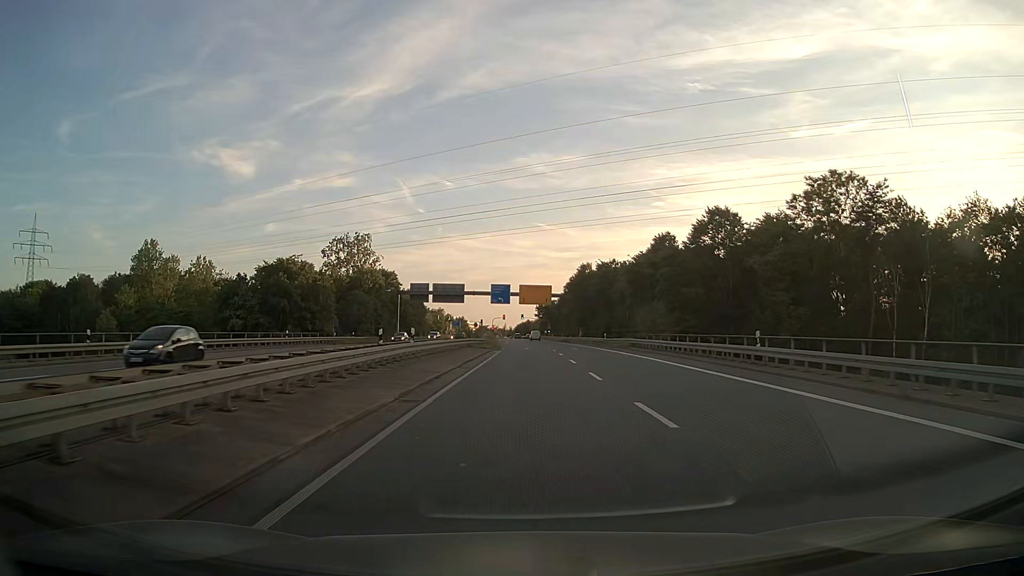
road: secondary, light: Day
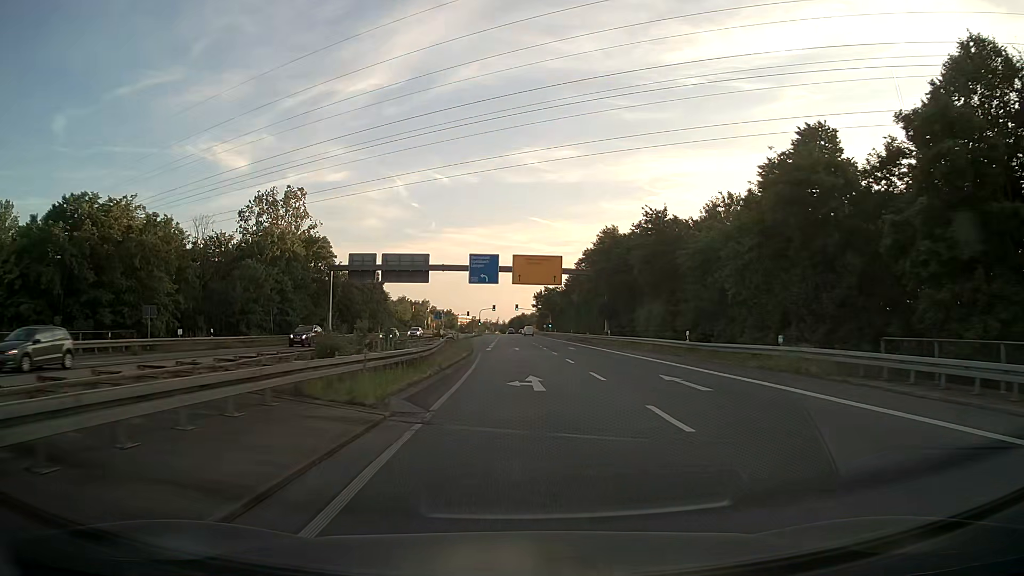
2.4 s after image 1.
(+0.2, +36.6) m; 0°
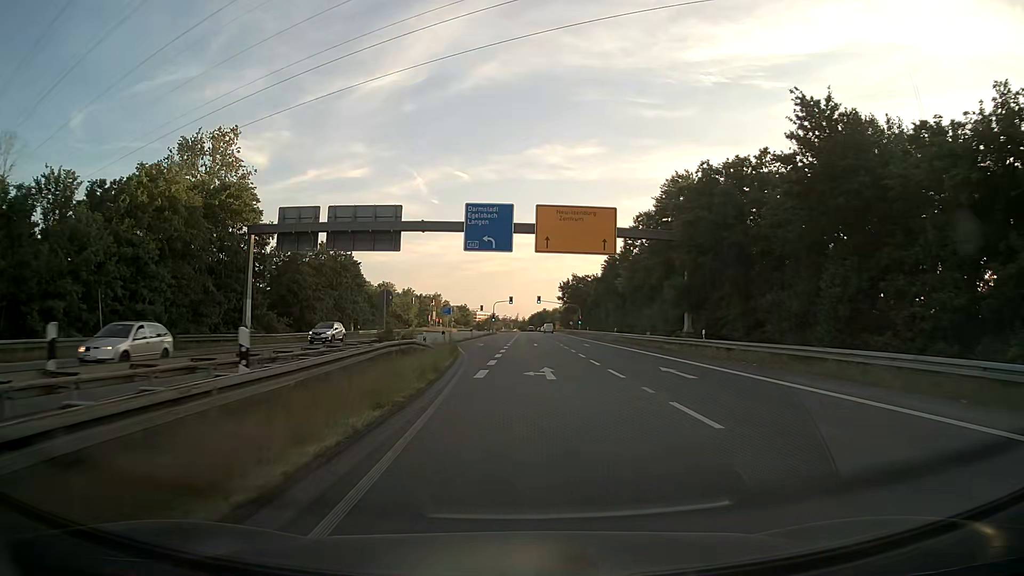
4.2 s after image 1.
(-0.2, +26.8) m; -1°
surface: asphalt
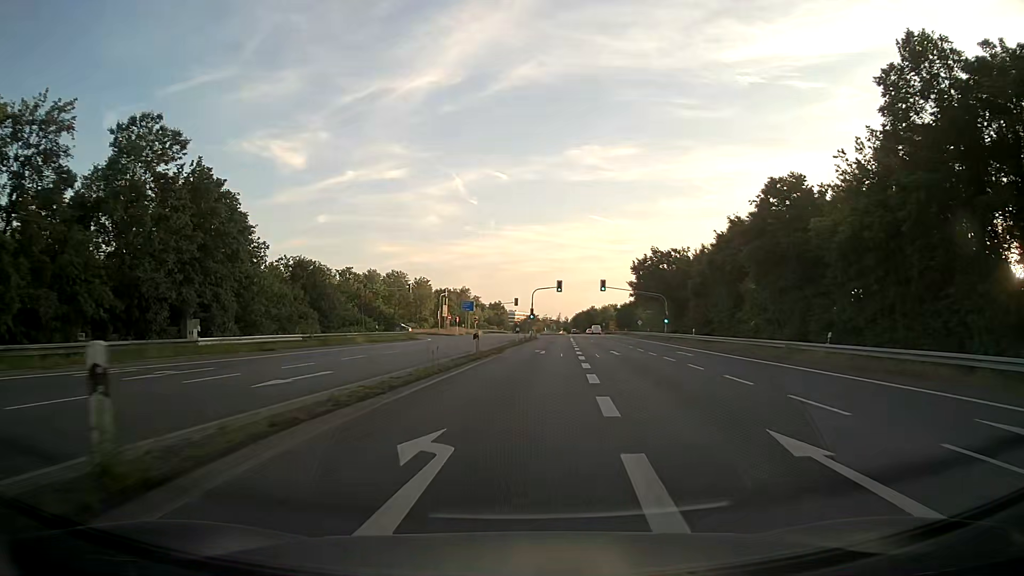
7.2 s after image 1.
(-1.3, +43.7) m; -4°
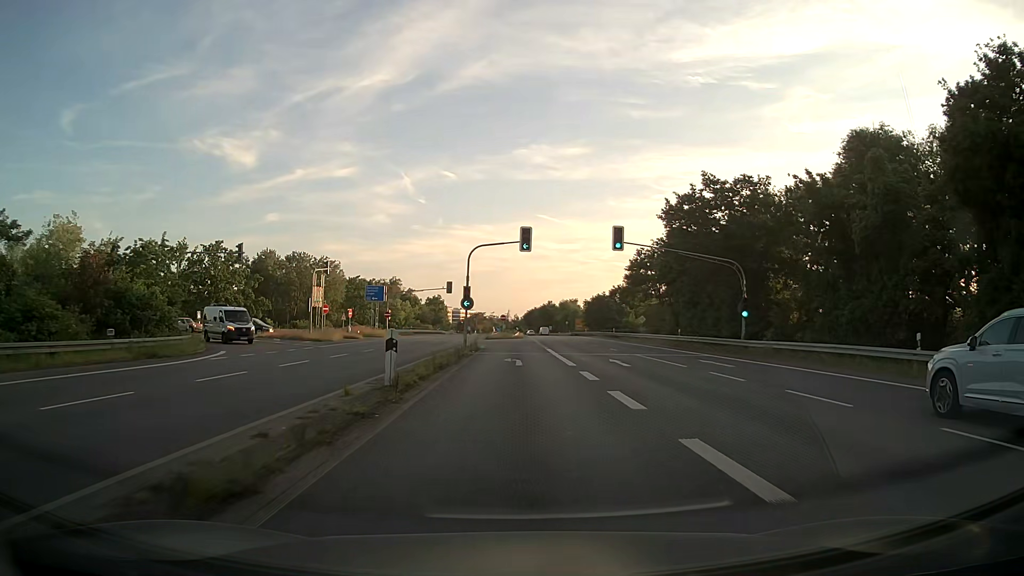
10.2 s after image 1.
(+1.5, +40.9) m; +5°
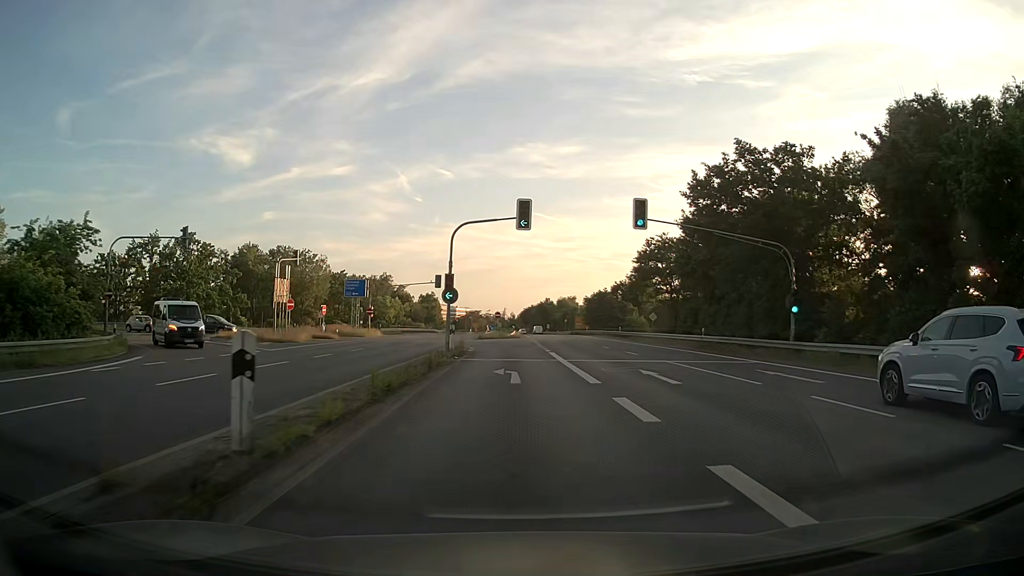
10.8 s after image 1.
(0.0, +7.6) m; 0°
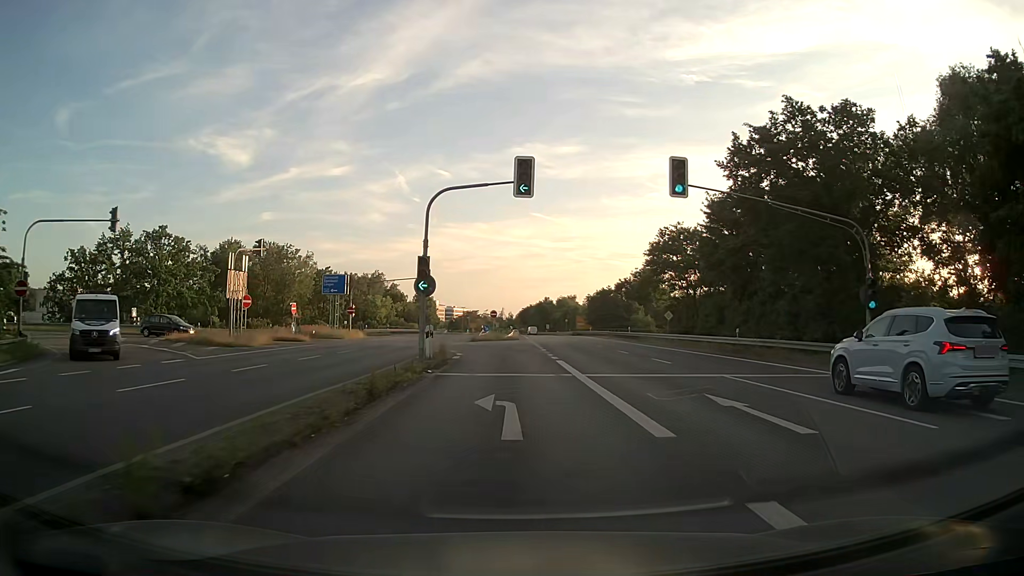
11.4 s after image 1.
(0.0, +7.4) m; 0°
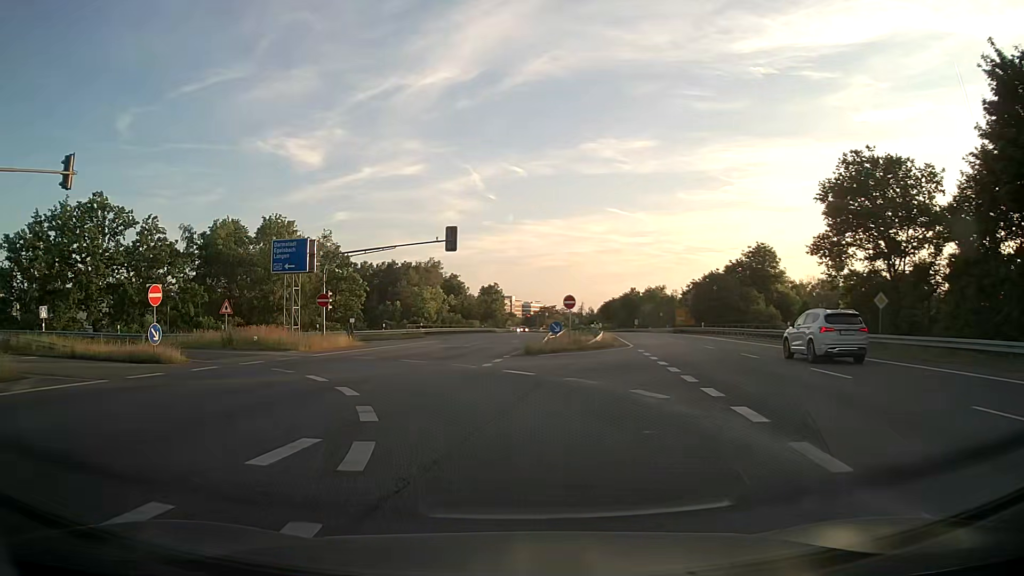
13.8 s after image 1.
(-0.5, +26.4) m; -6°
(-1, +10) (-6, +19) (-13, +26) (-22, +30) (-31, +33) (-41, +36) (-50, +39) (-60, +42) (-69, +46) (-78, +49) m
